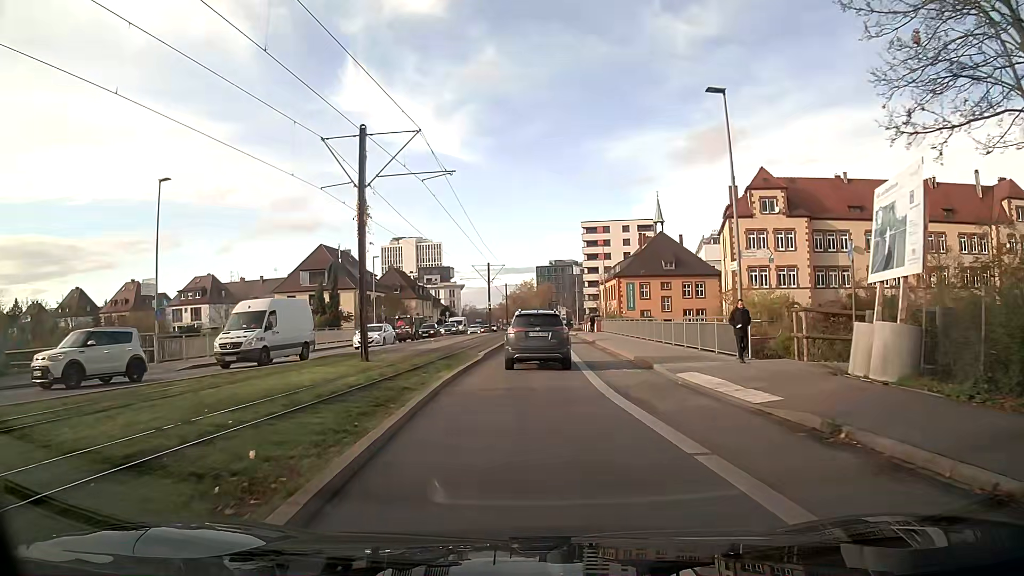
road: secondary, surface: asphalt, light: Day
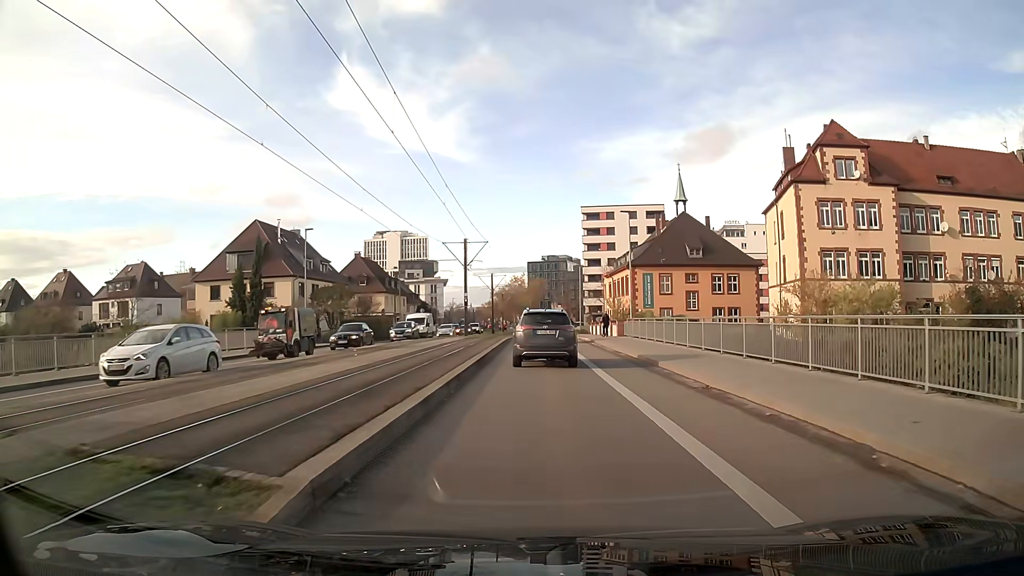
(+0.1, +20.0) m; +2°
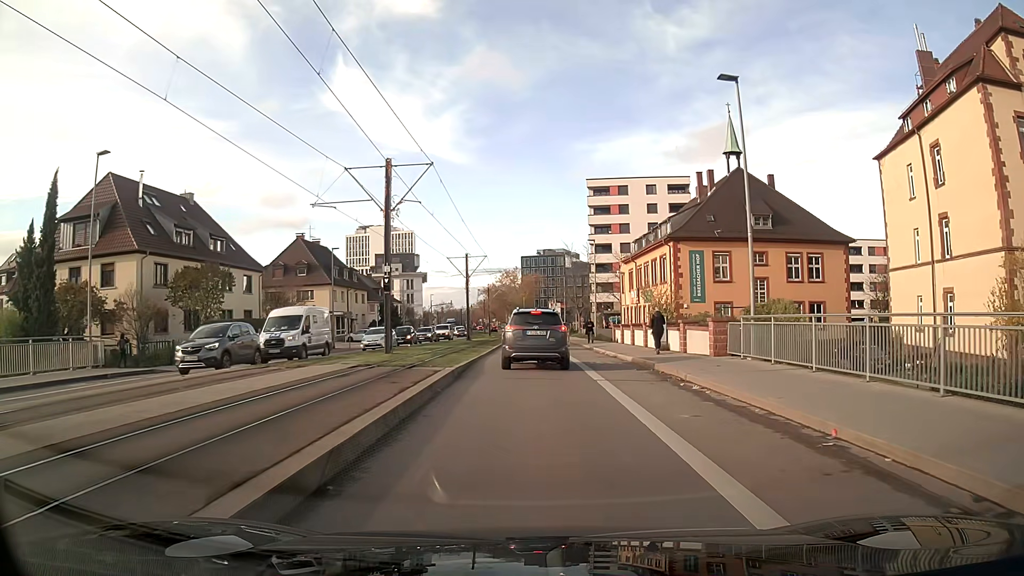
(+0.2, +25.7) m; 0°
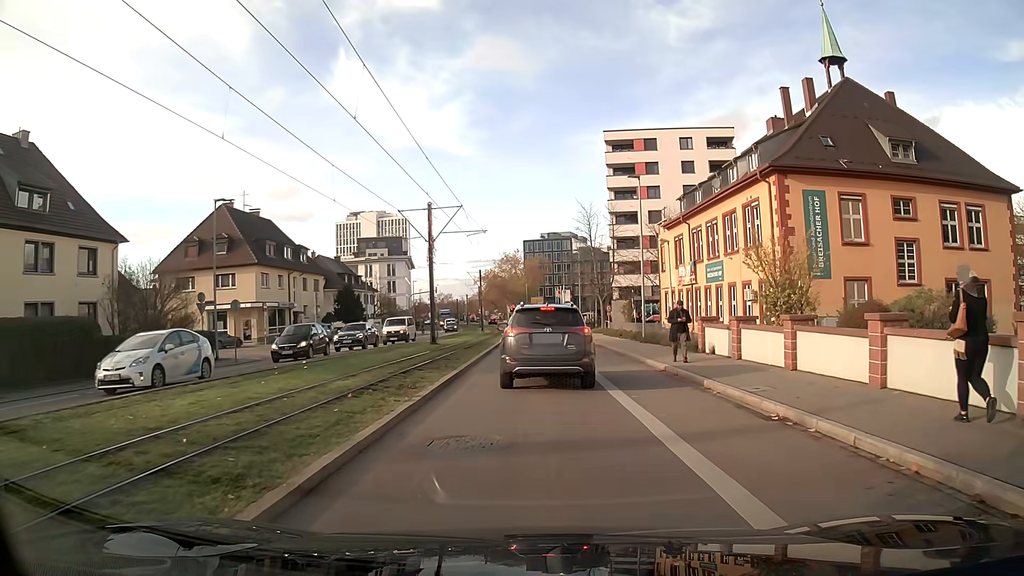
(0.0, +22.1) m; 0°
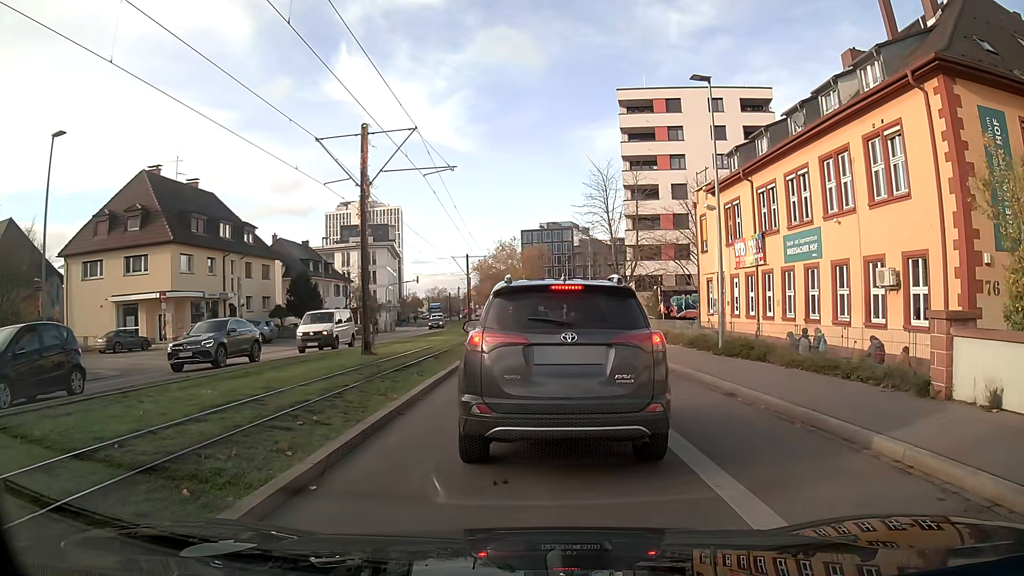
(0.0, +13.5) m; 0°
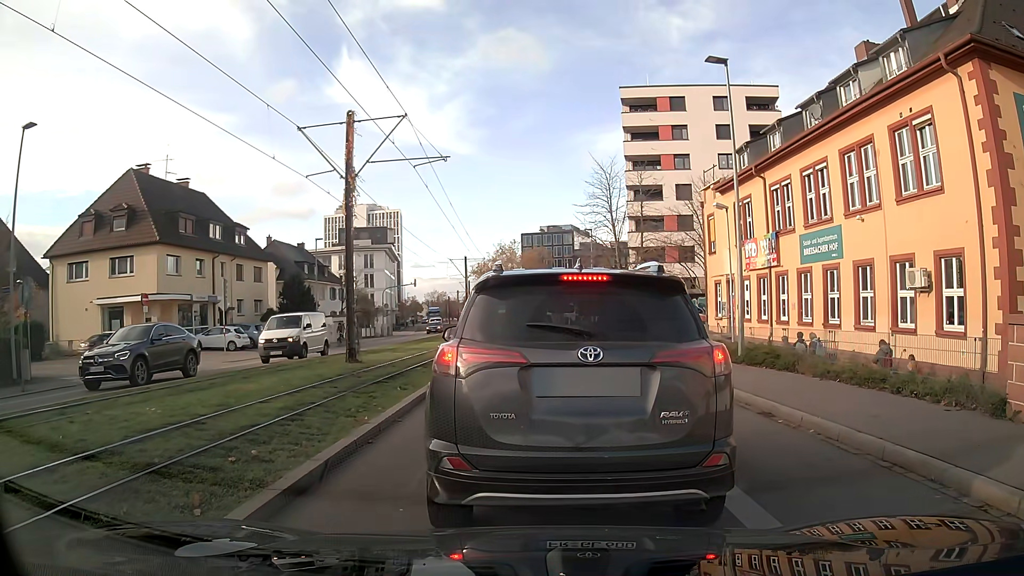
(0.0, +1.7) m; 0°
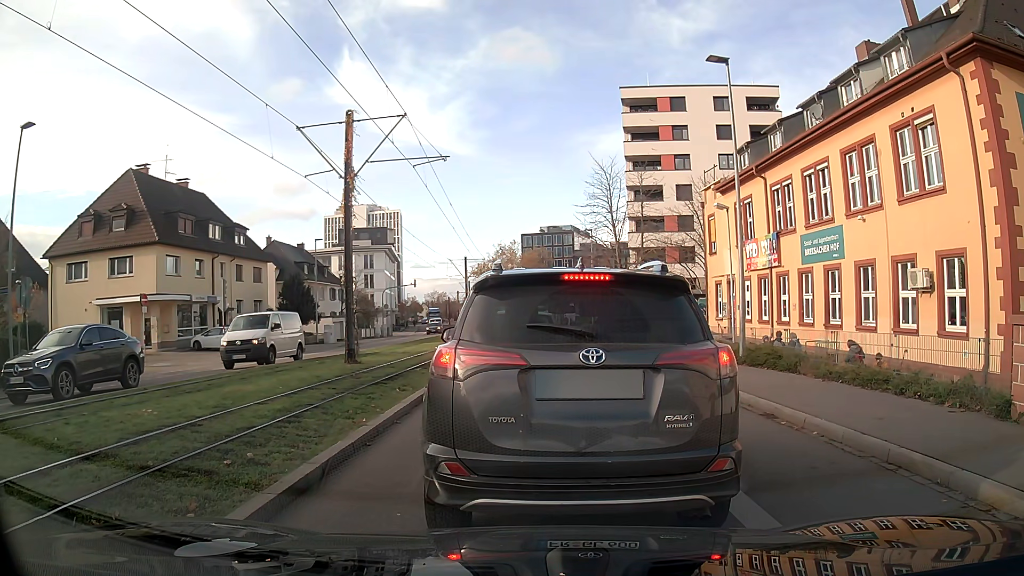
(0.0, +0.2) m; 0°
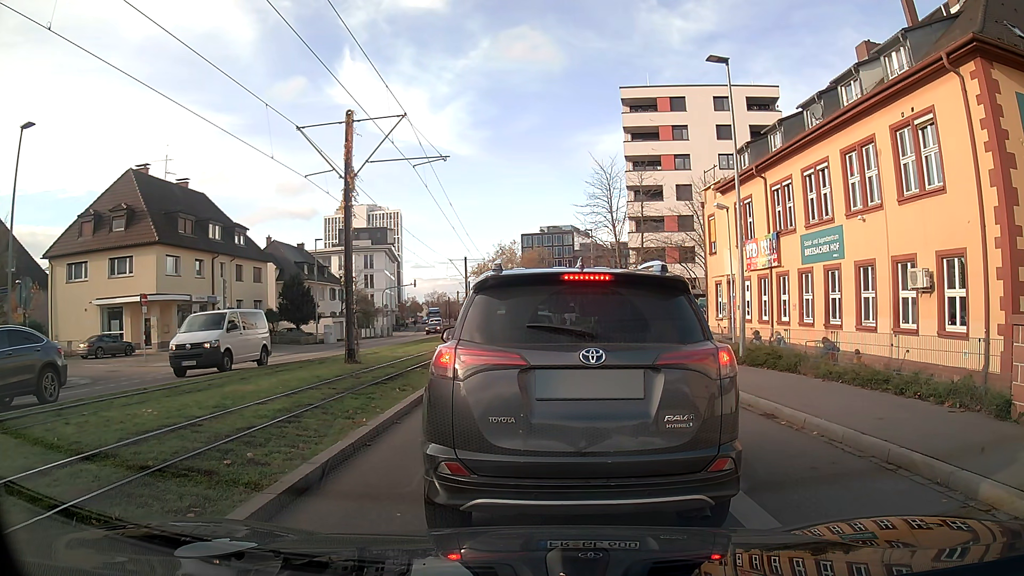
(0.0, 0.0) m; 0°
